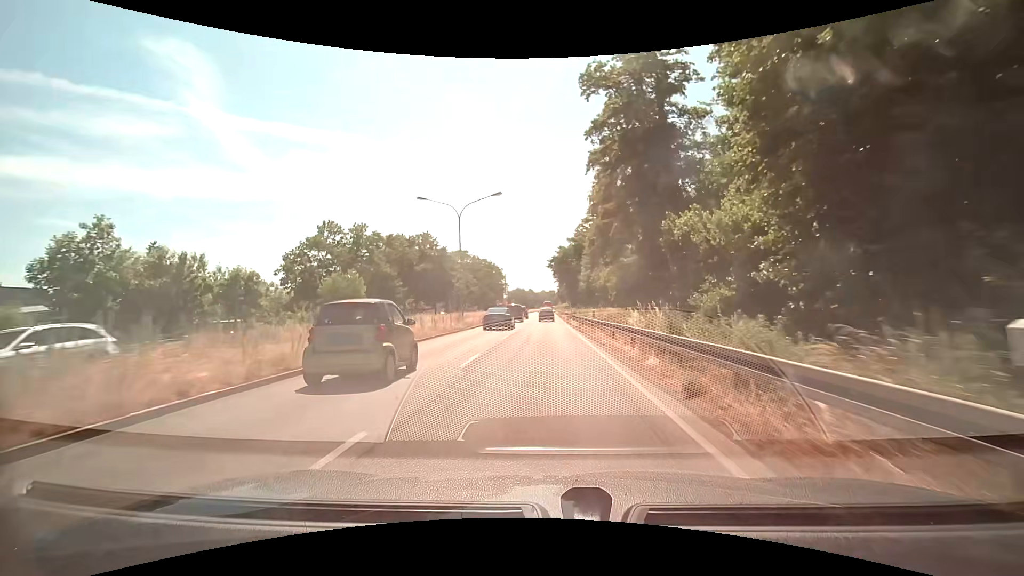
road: primary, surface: asphalt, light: Day
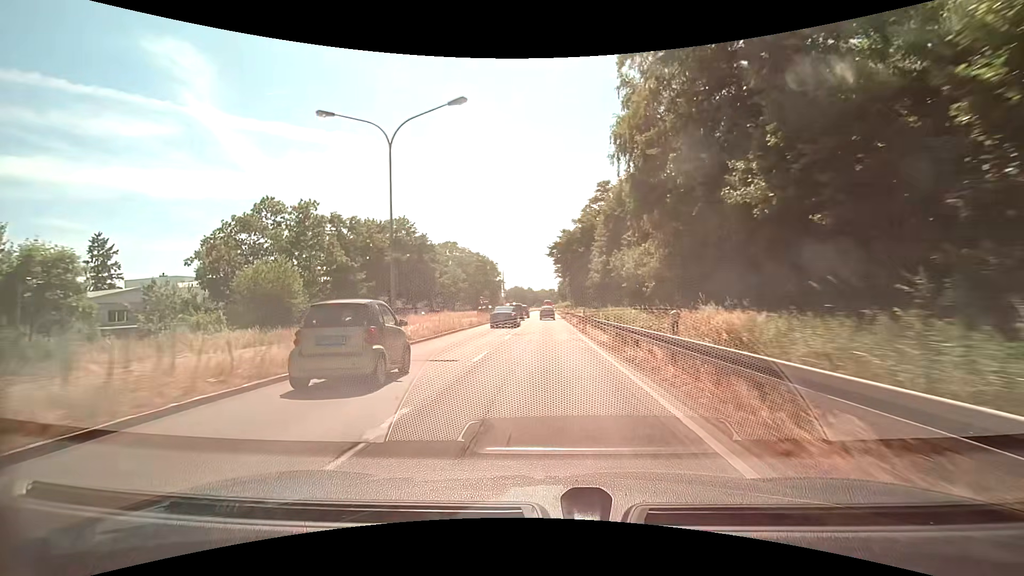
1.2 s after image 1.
(0.0, +16.9) m; +1°
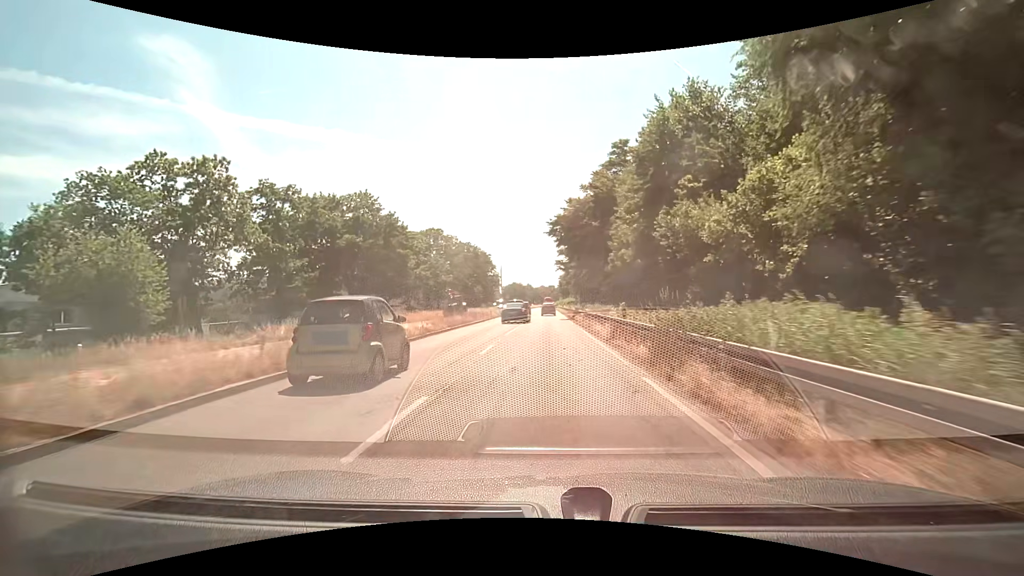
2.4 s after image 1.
(-0.1, +17.5) m; 0°
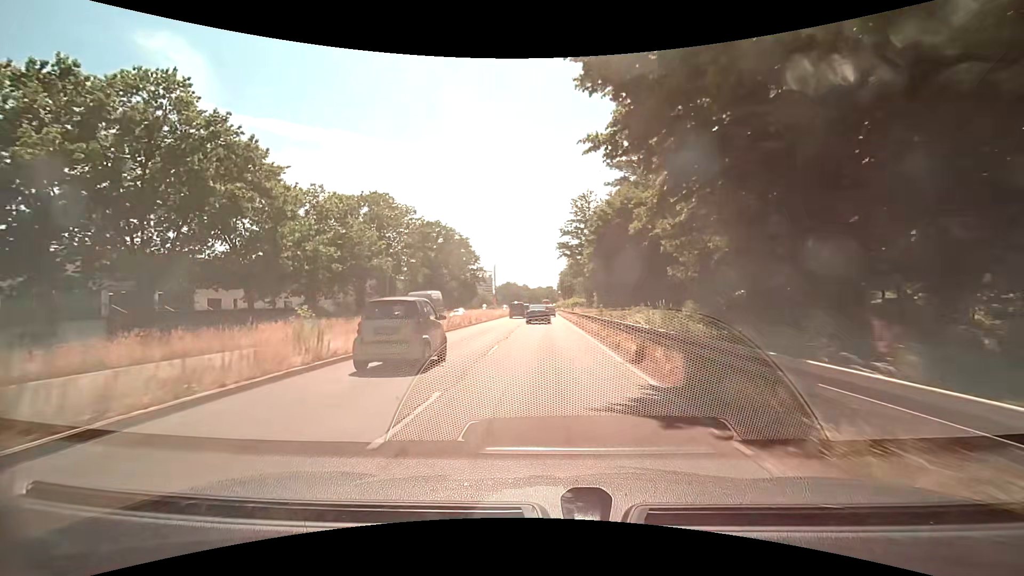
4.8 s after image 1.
(+0.1, +35.6) m; 0°
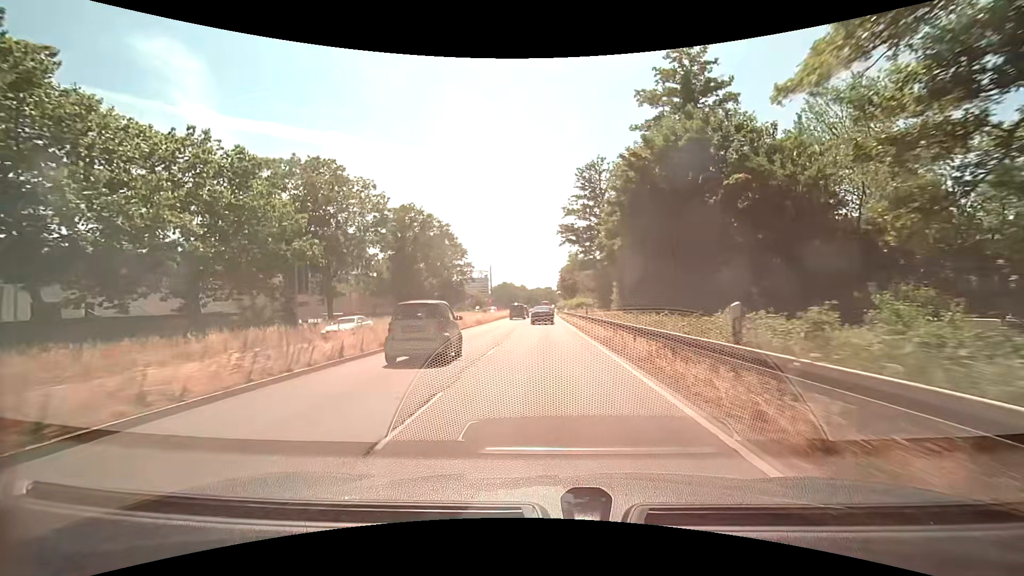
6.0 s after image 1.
(0.0, +18.0) m; 0°
